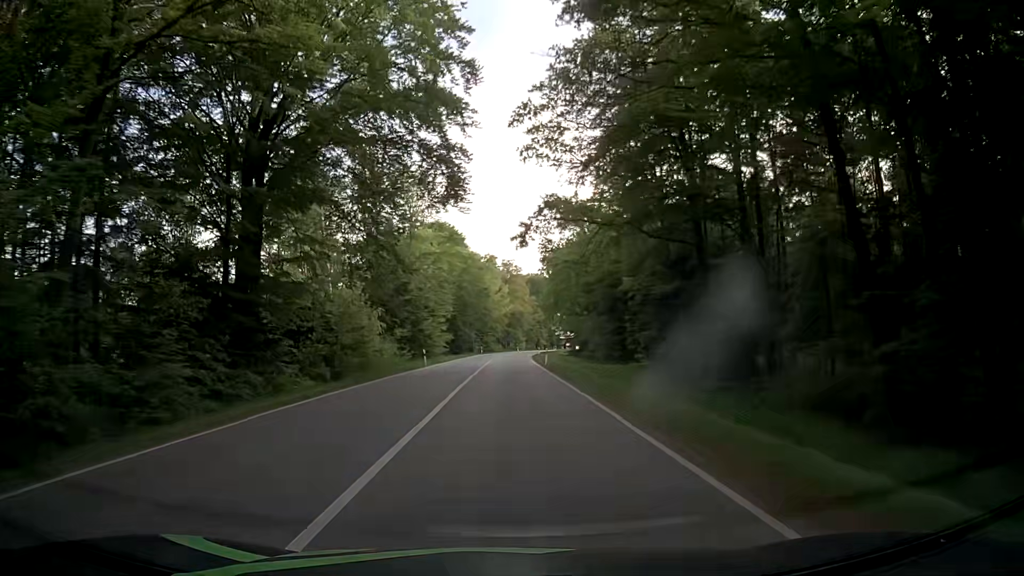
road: secondary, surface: asphalt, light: Day
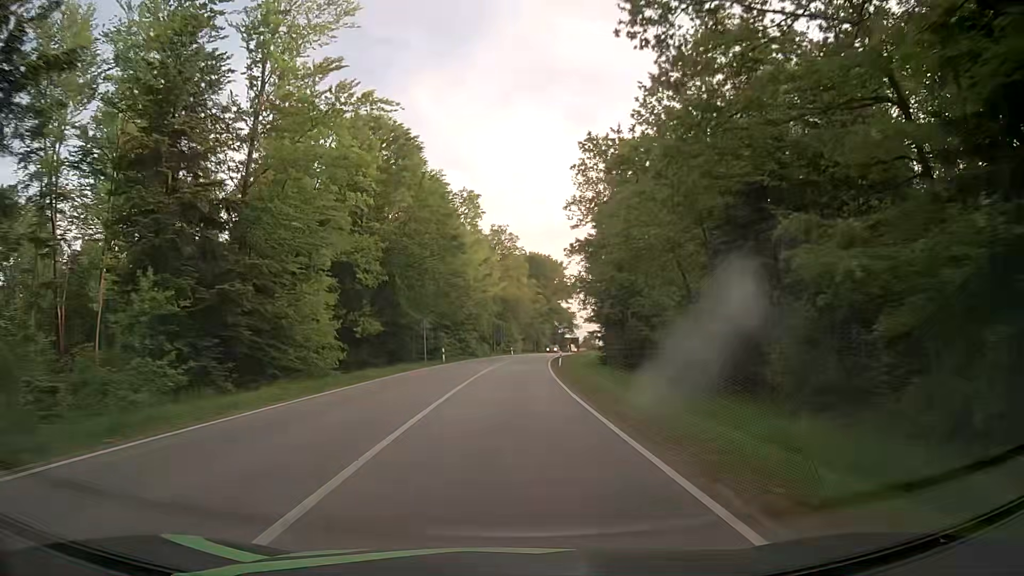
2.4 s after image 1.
(-0.2, +49.7) m; 0°
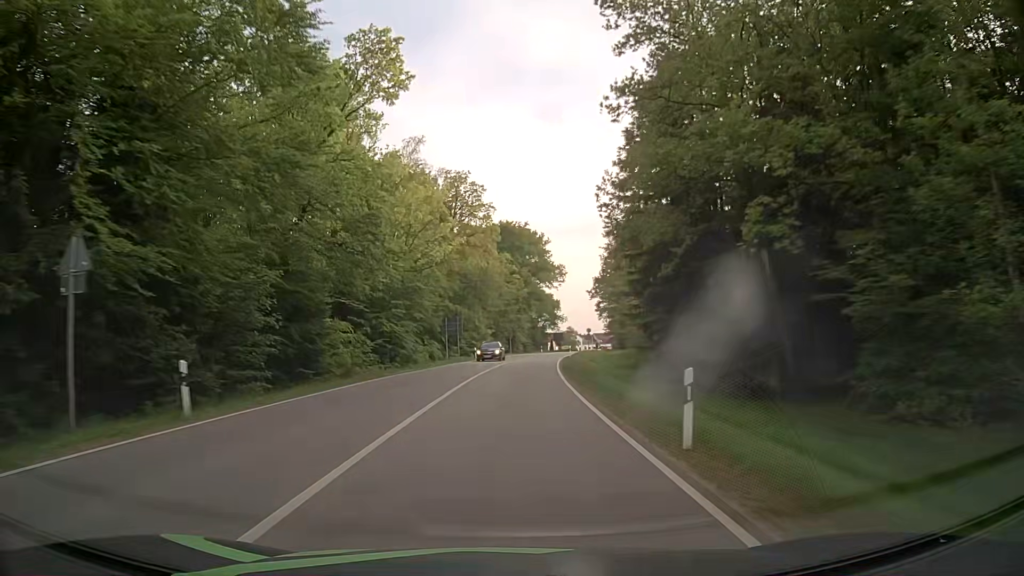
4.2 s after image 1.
(+0.8, +37.4) m; +3°
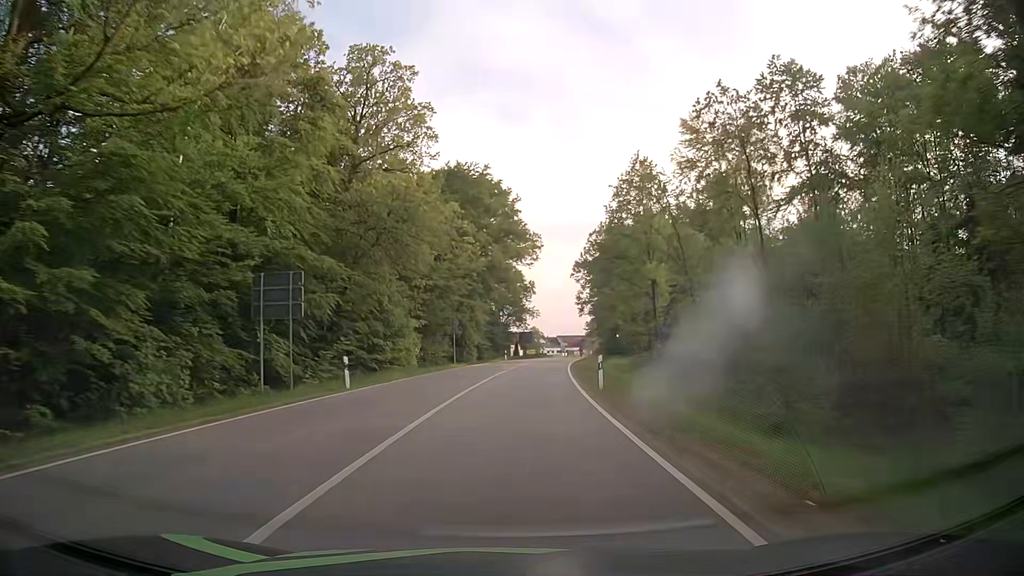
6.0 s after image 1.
(+1.0, +37.4) m; +3°
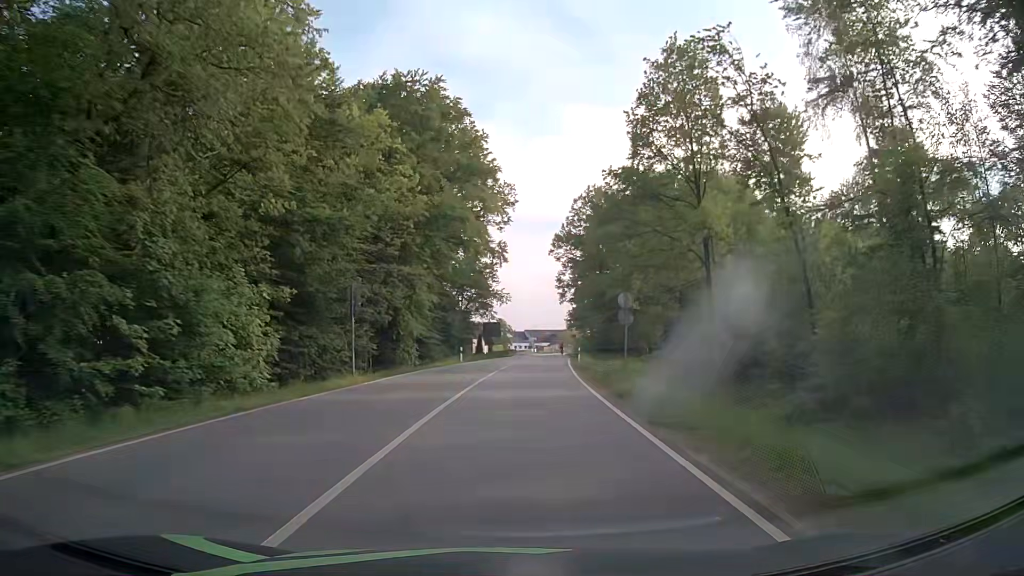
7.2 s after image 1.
(+0.7, +24.2) m; +3°
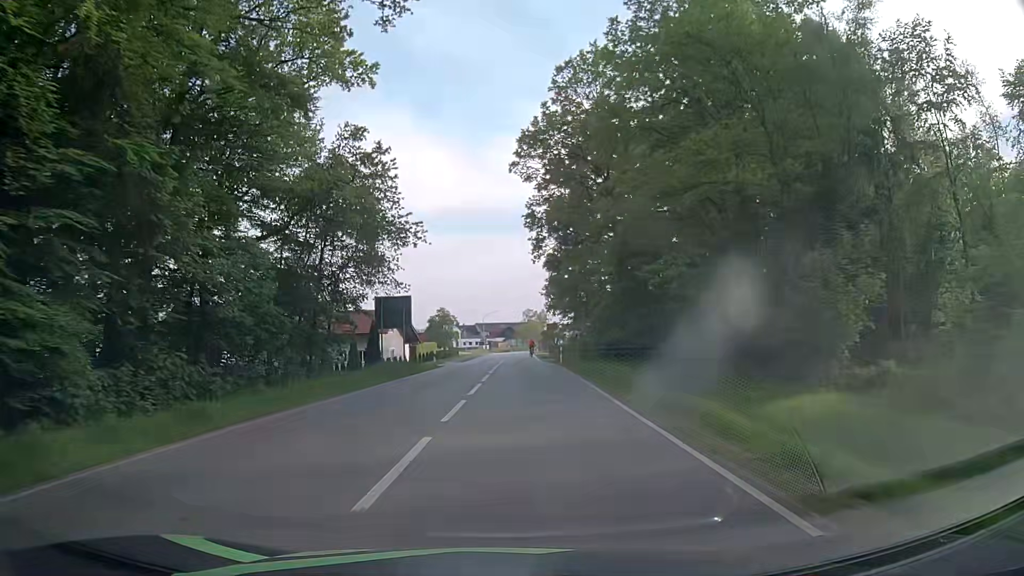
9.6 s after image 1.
(+1.8, +43.9) m; +4°
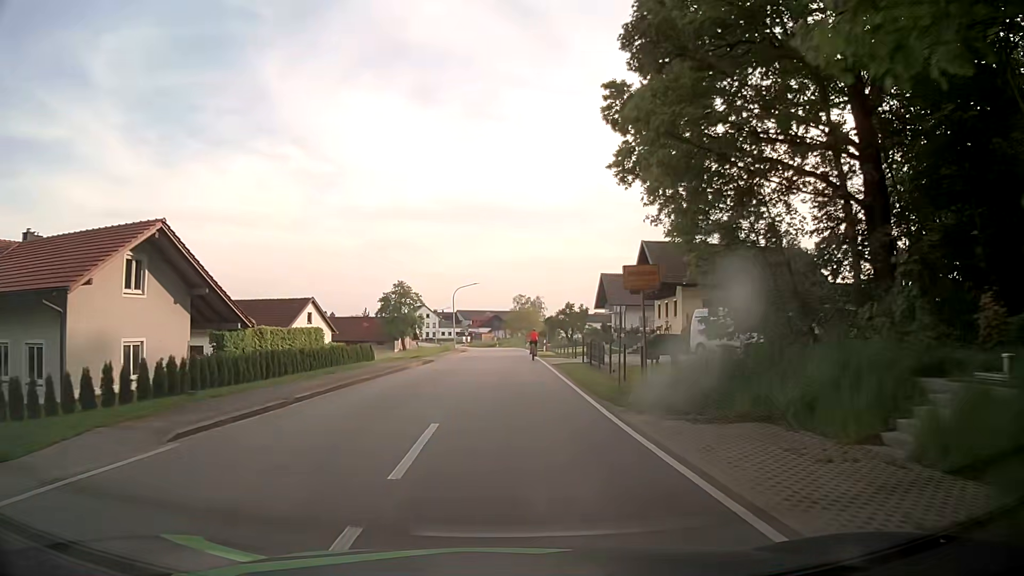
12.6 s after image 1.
(+0.4, +44.8) m; +1°
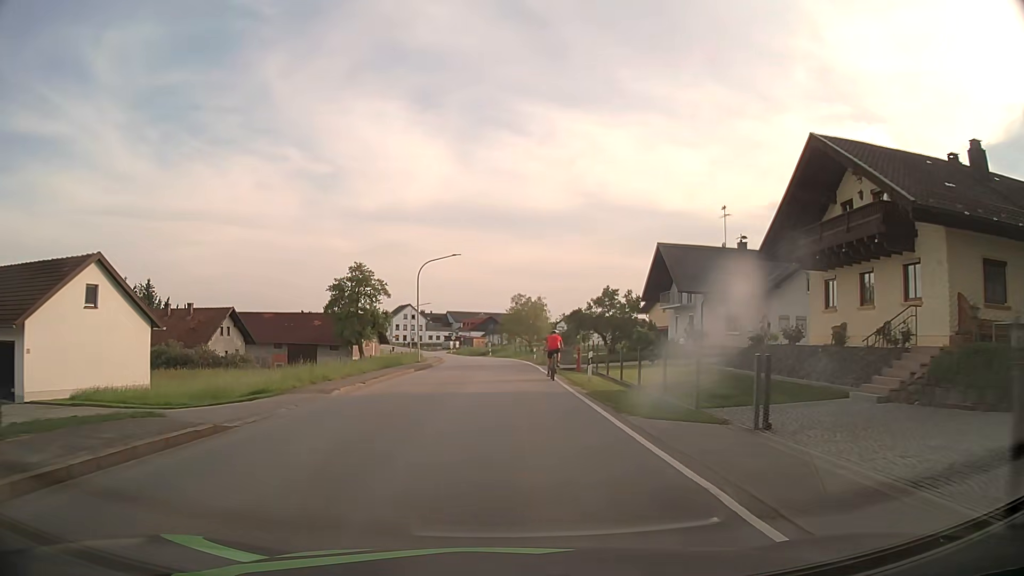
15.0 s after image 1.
(+0.1, +29.2) m; +1°
(0, +10) (0, +20) (0, +30) (-1, +40) (-2, +50) (-3, +60) (-4, +70) (-6, +80) (-7, +90) (-9, +99) m
